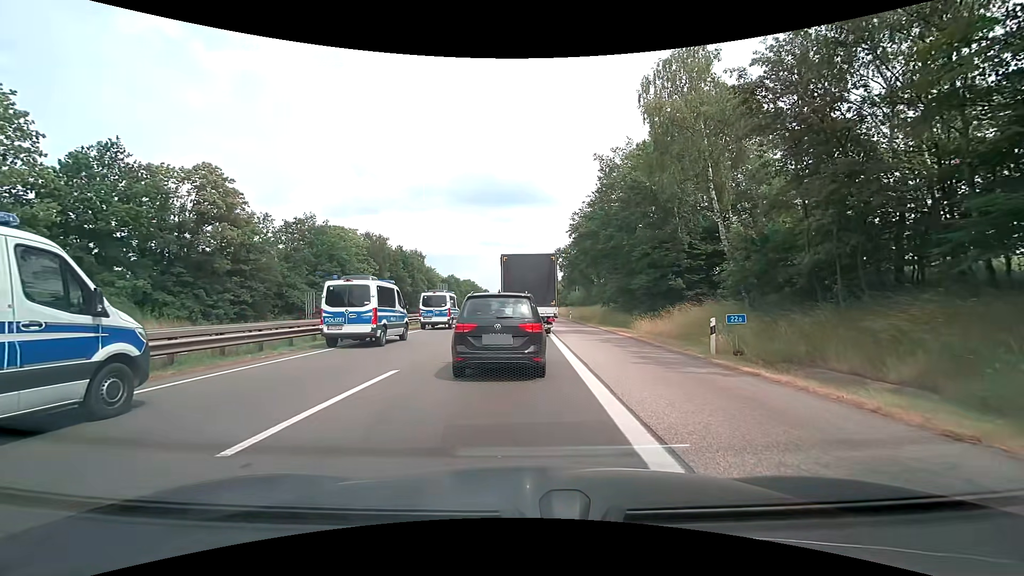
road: motorway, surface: asphalt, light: Day
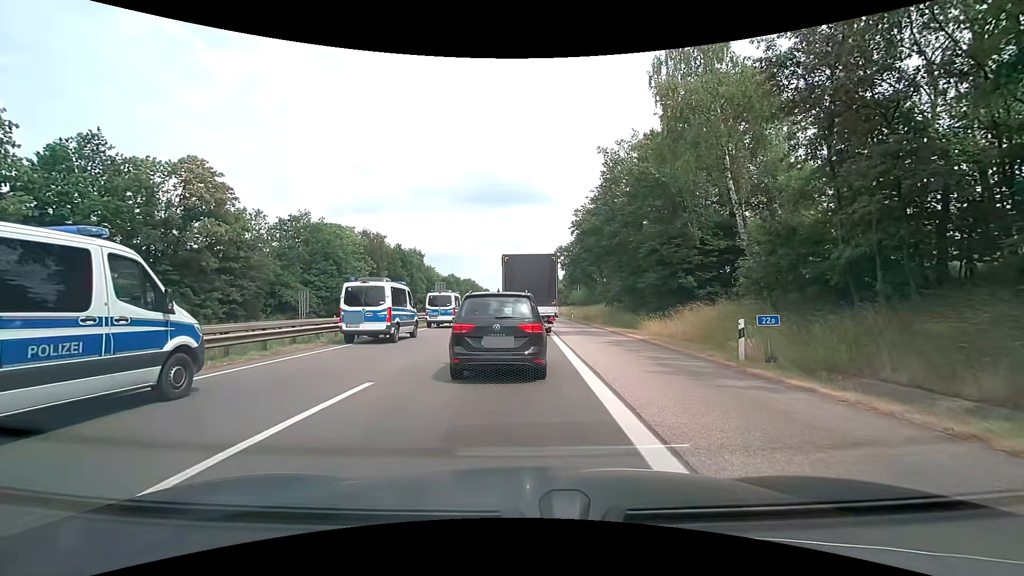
(0.0, +1.9) m; -1°
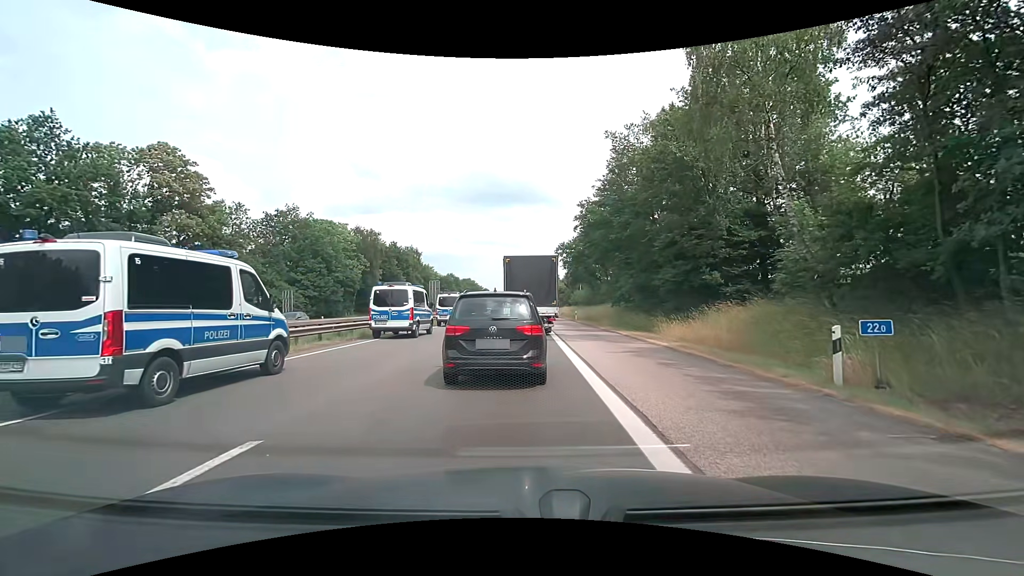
(+0.1, +3.8) m; +2°
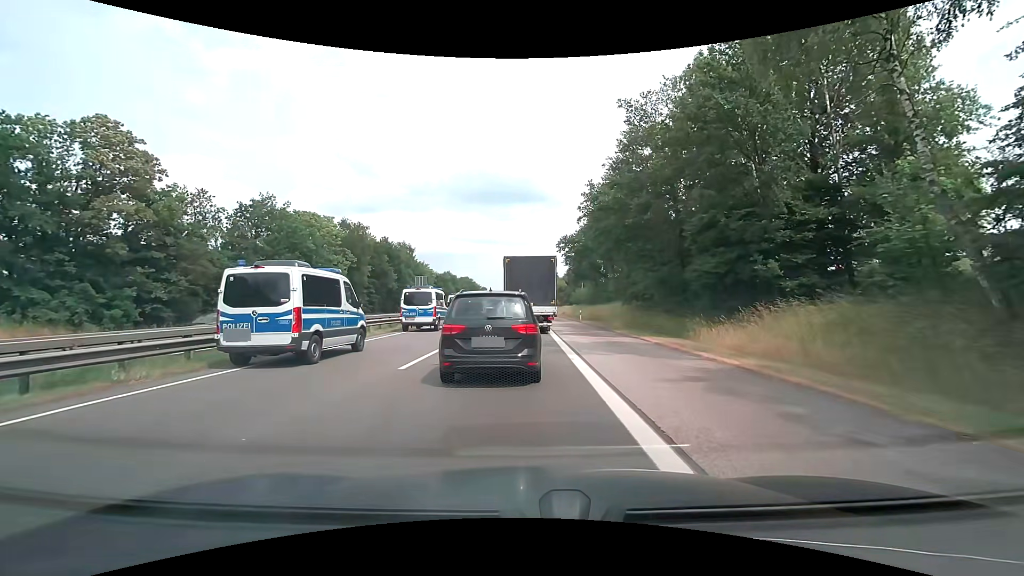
(-0.1, +5.8) m; 0°
(0, +10) (0, +20) (0, +30) (-1, +40) (-1, +50) (-1, +60) (-1, +70) (-1, +80) (-1, +90) (-1, +100) m
